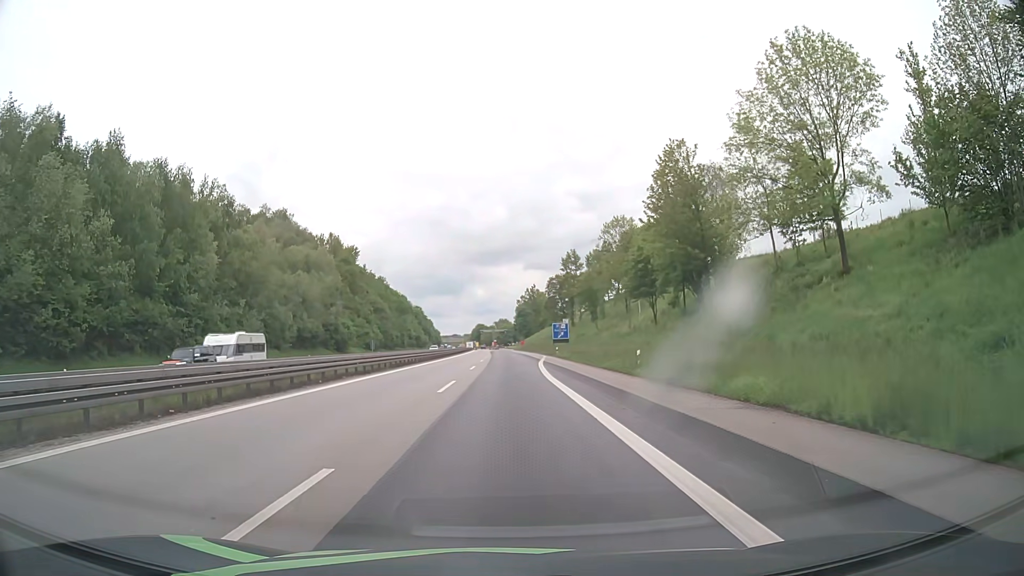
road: motorway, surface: asphalt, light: Day
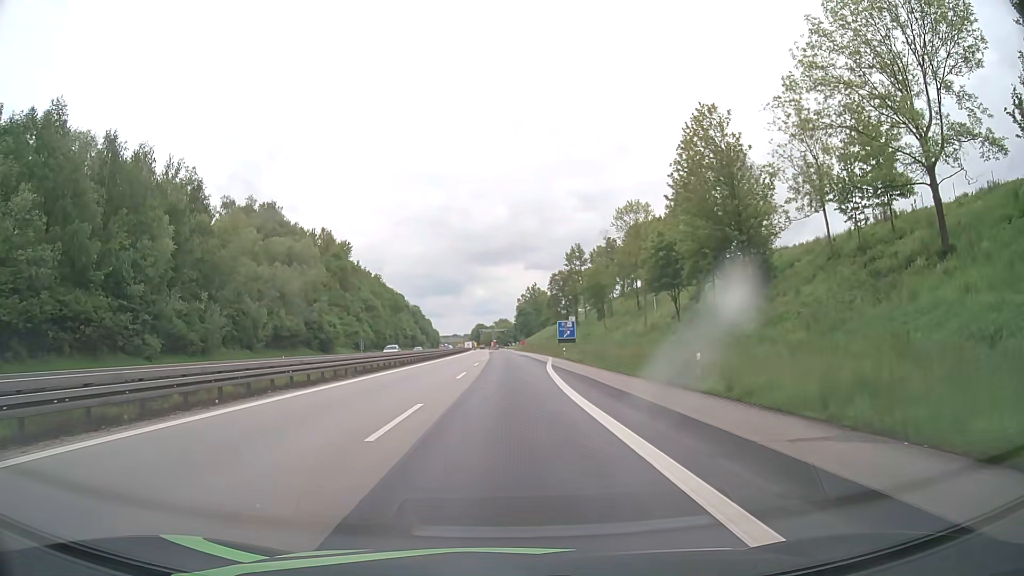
(0.0, +10.0) m; 0°
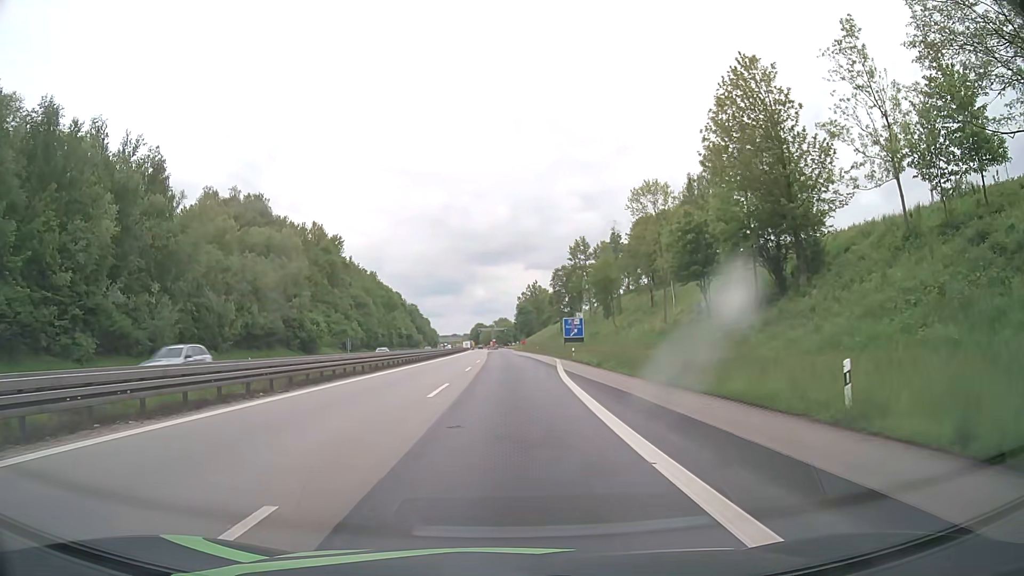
(0.0, +10.0) m; 0°
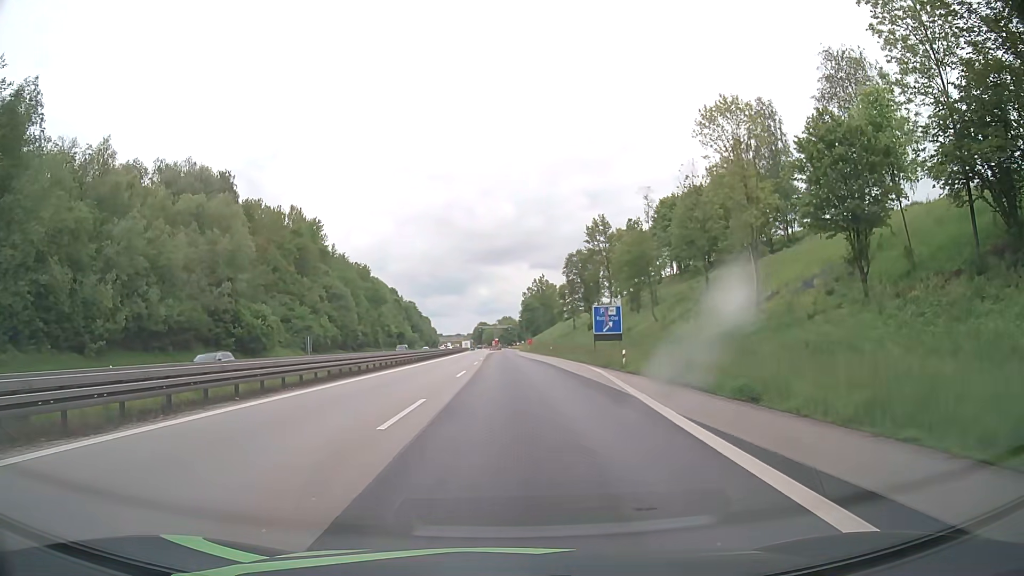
(-0.1, +25.0) m; 0°
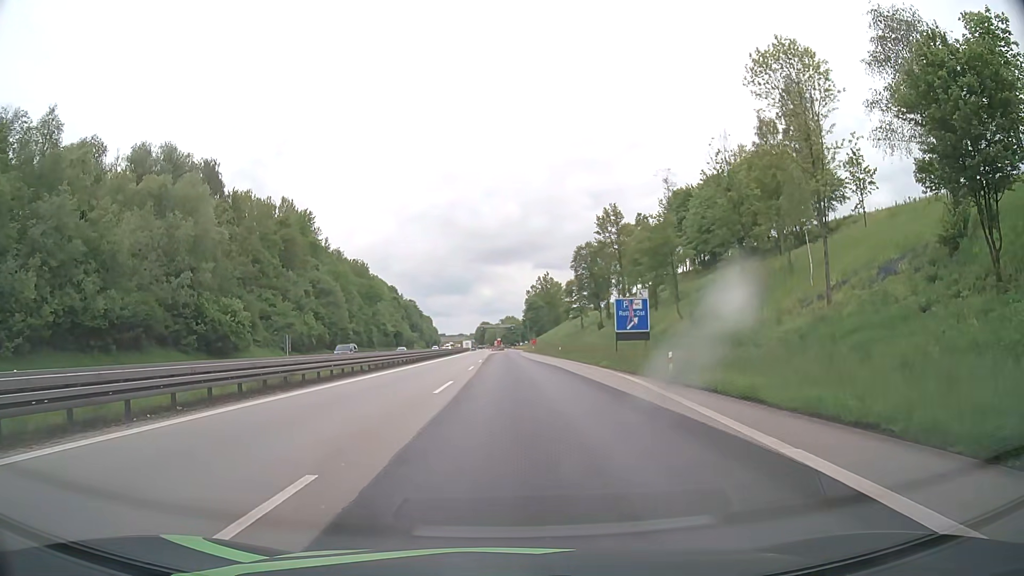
(0.0, +10.0) m; 0°
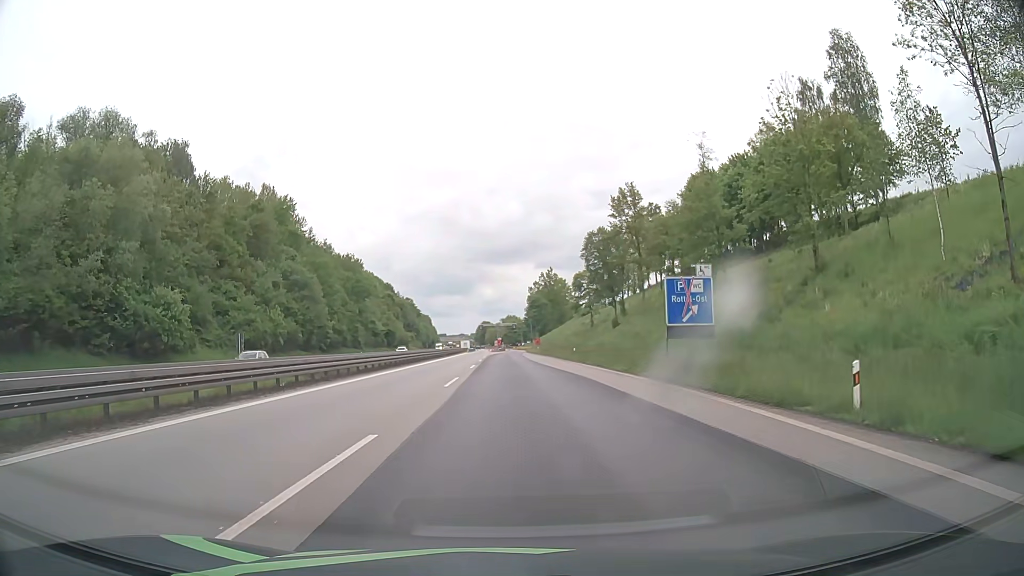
(0.0, +14.9) m; 0°
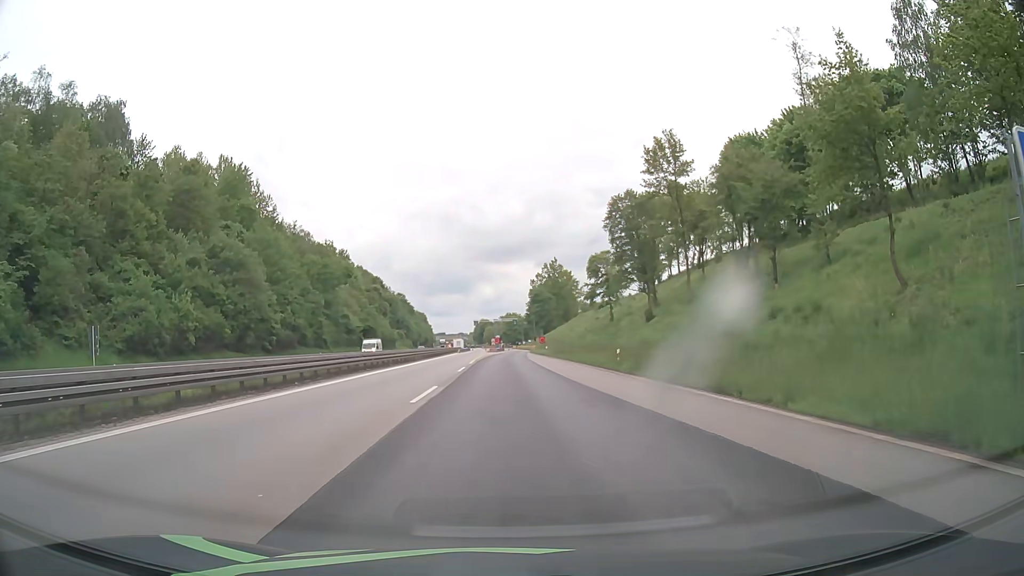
(0.0, +24.7) m; 0°
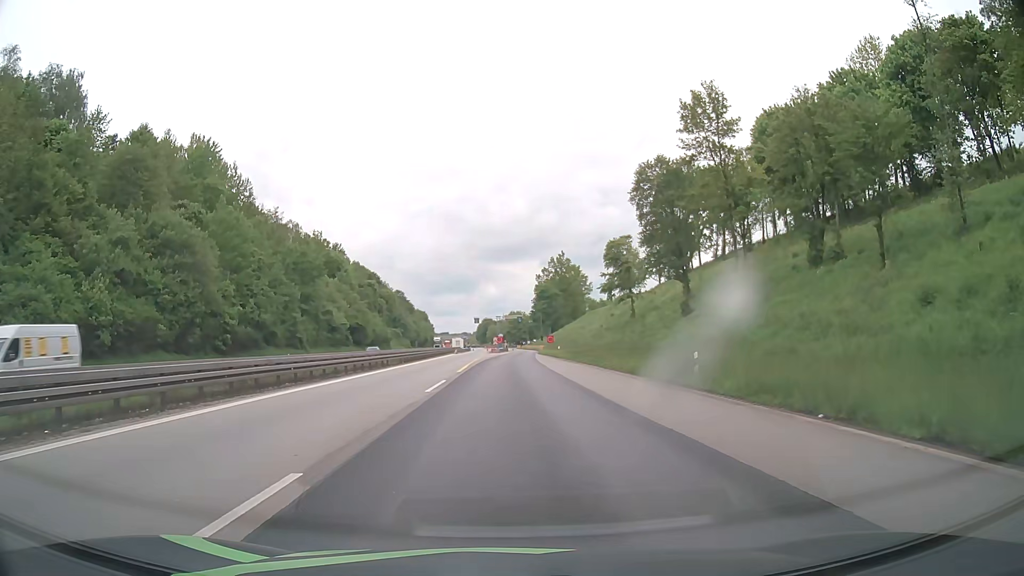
(0.0, +14.8) m; 0°
